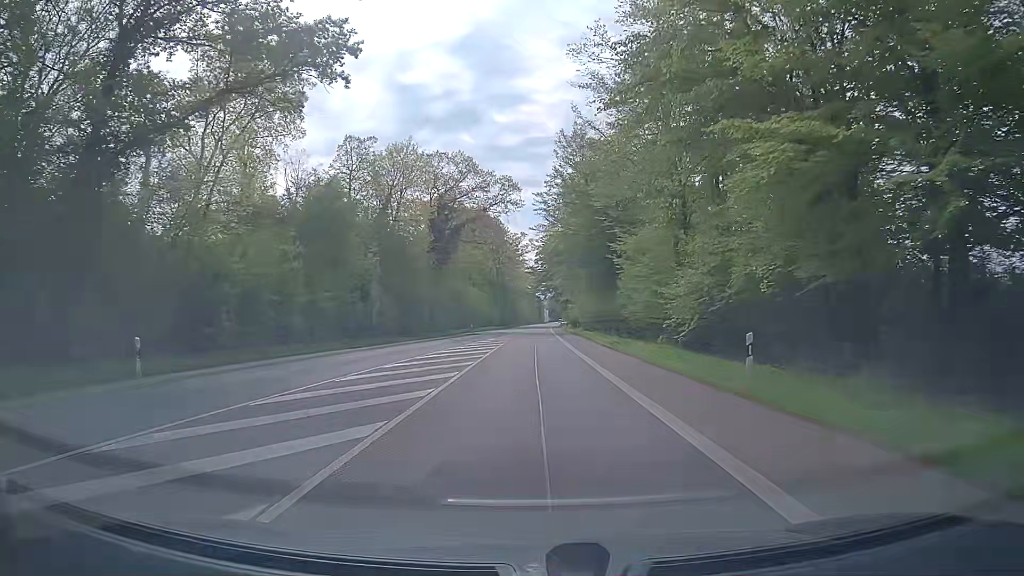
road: secondary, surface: asphalt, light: Day
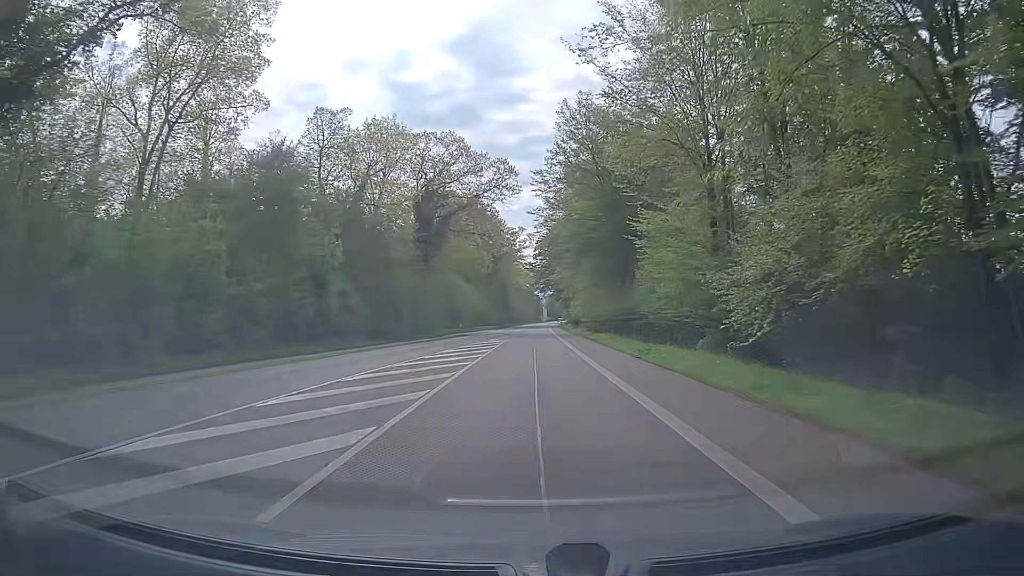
(0.0, +9.2) m; 0°
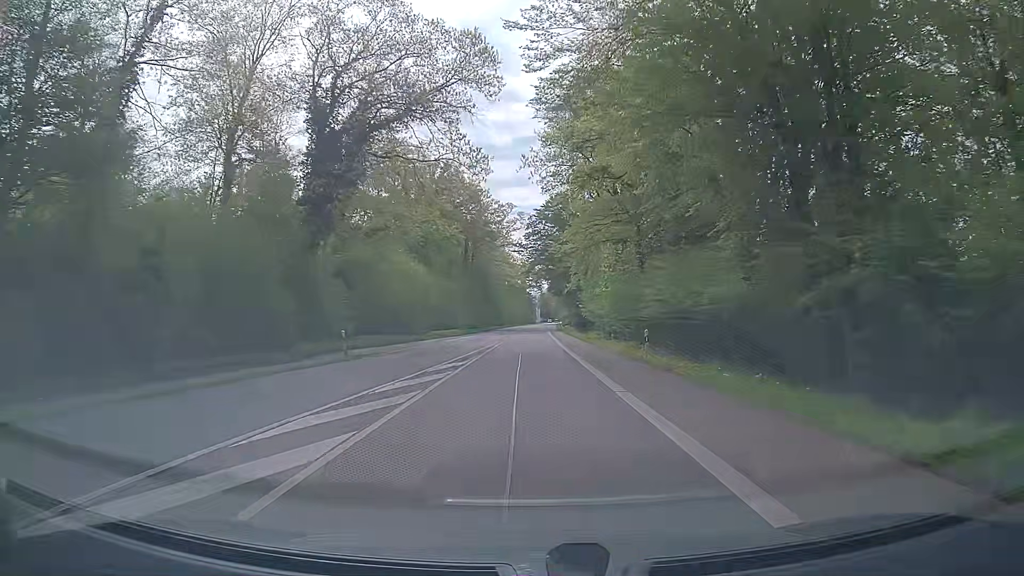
(+0.5, +36.6) m; +1°
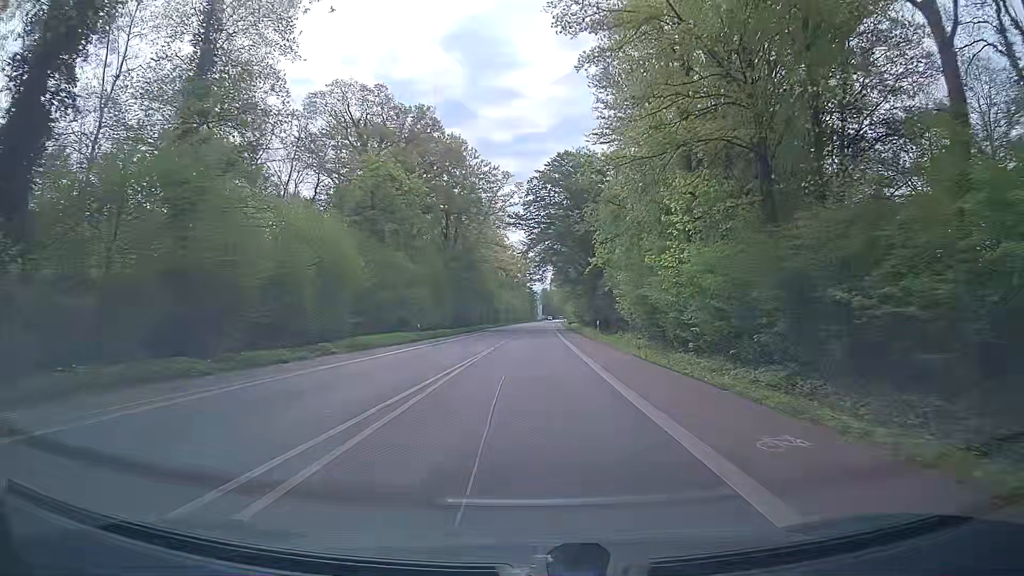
(0.0, +27.4) m; 0°
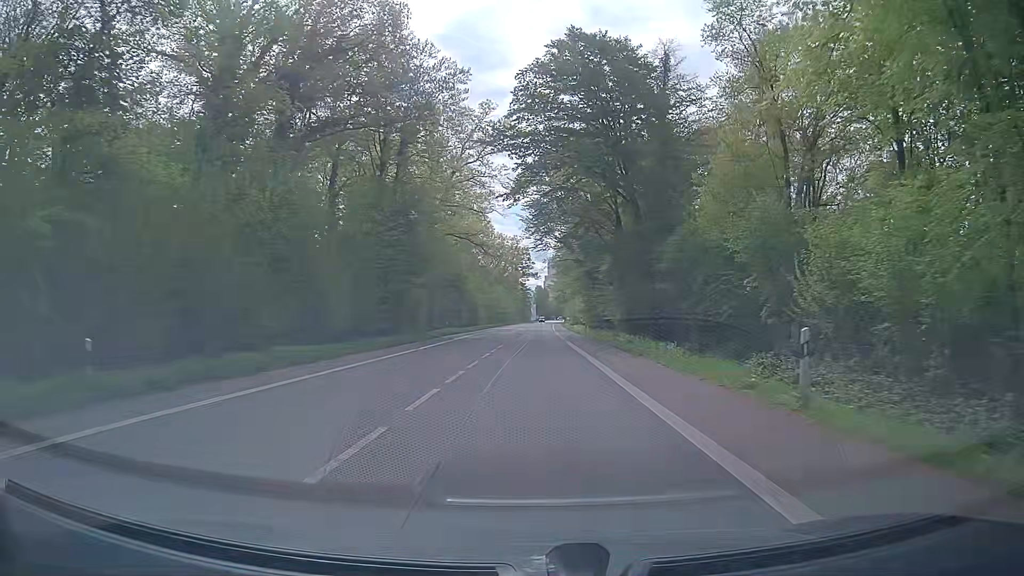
(0.0, +36.5) m; +1°
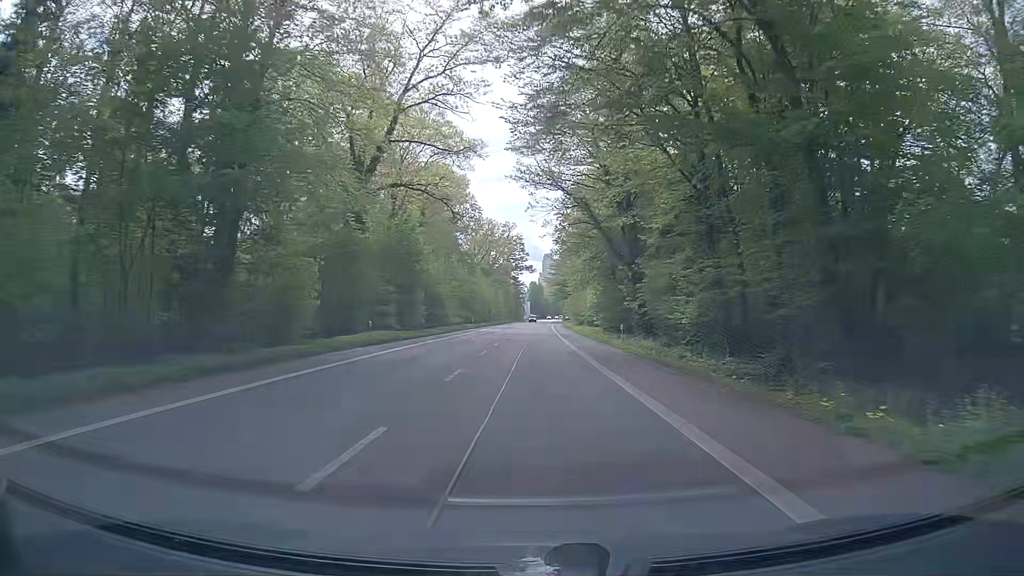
(0.0, +27.4) m; 0°
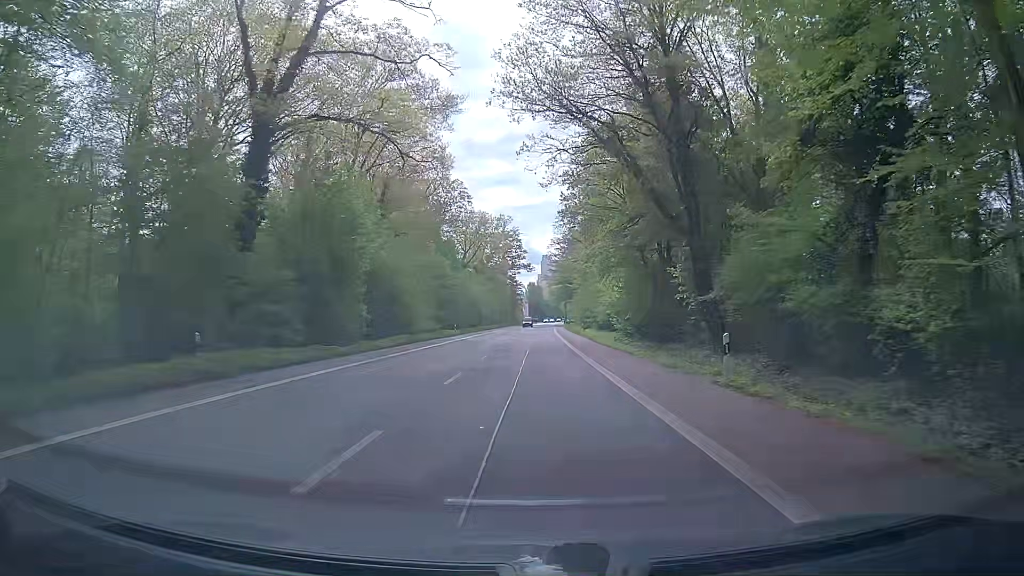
(0.0, +18.1) m; 0°
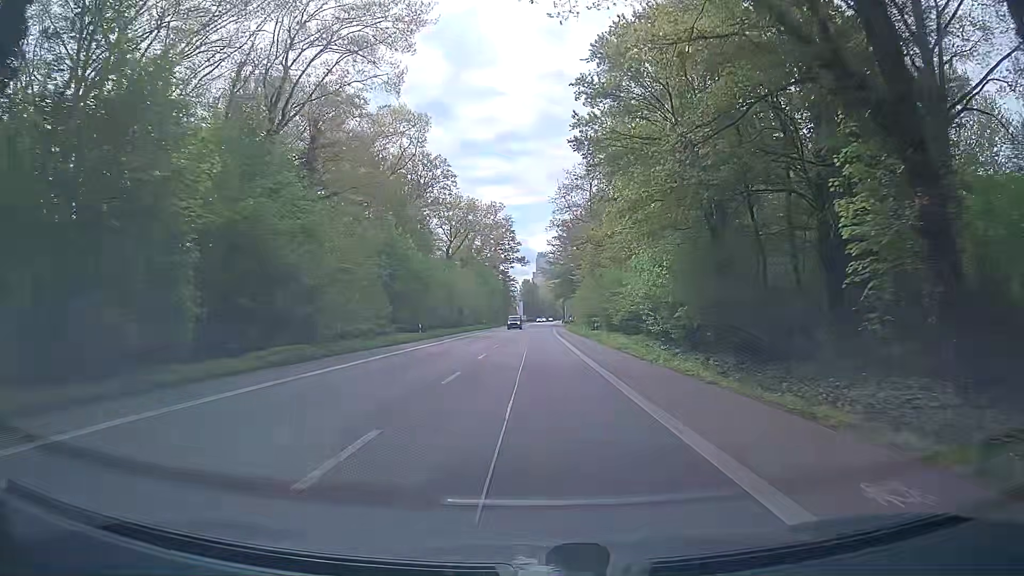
(0.0, +18.0) m; 0°
(0, +10) (0, +20) (+1, +30) (+1, +40) (+1, +50) (+1, +60) (+2, +70) (+2, +80) (+2, +90) (+3, +100) m
